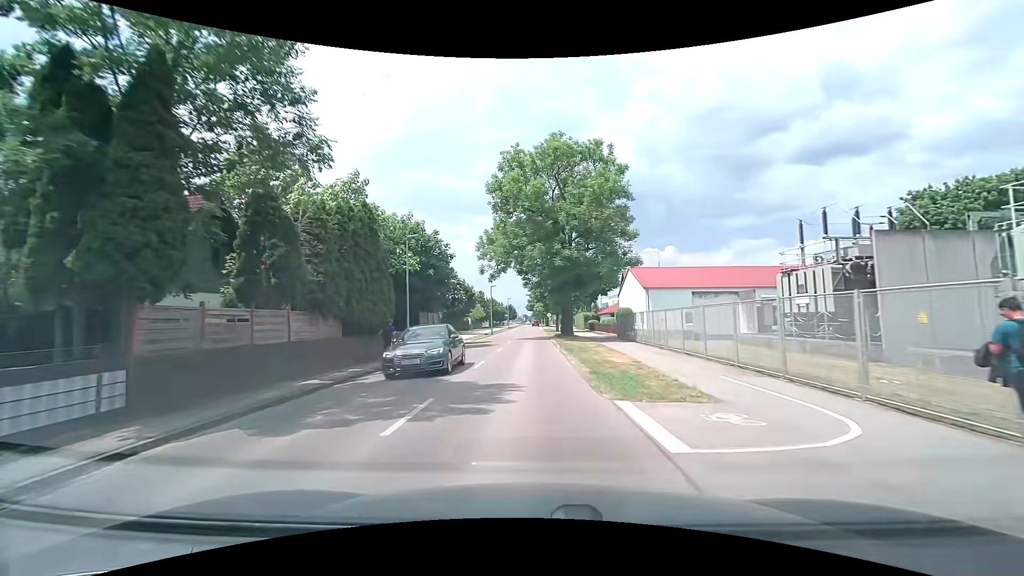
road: tertiary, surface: asphalt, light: Day
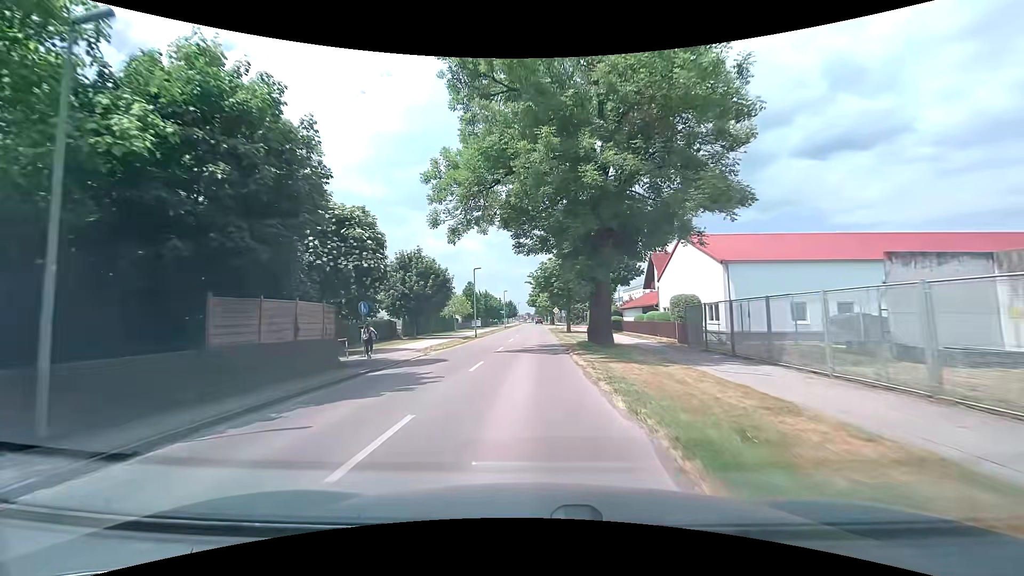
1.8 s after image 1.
(+0.1, +19.8) m; 0°
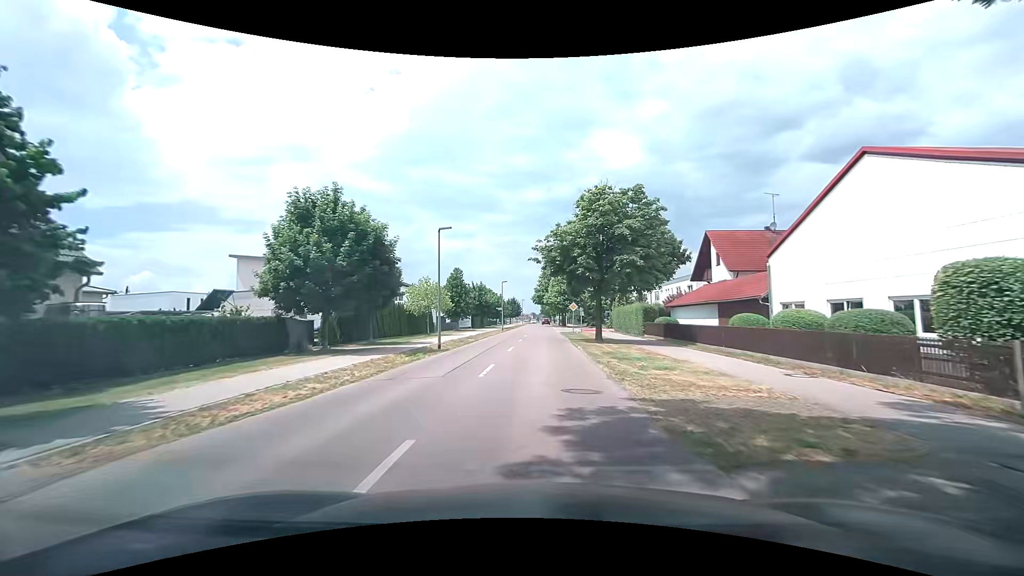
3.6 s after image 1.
(-0.3, +19.6) m; -1°
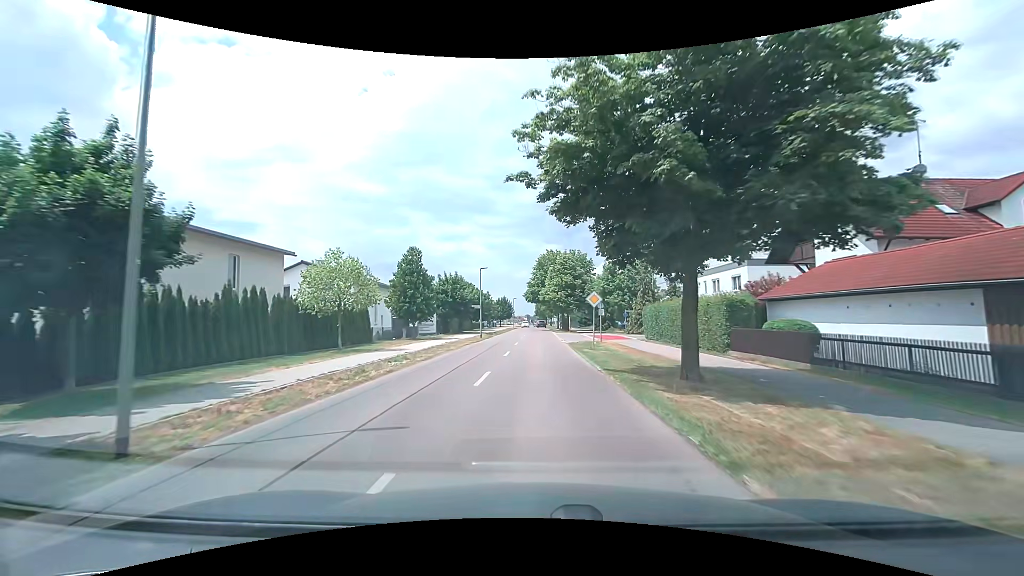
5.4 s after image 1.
(+0.2, +19.3) m; +1°
(0, +10) (0, +20) (0, +30) (0, +40) (0, +50) (0, +60) (0, +70) (0, +80) (0, +90) (0, +100) m
